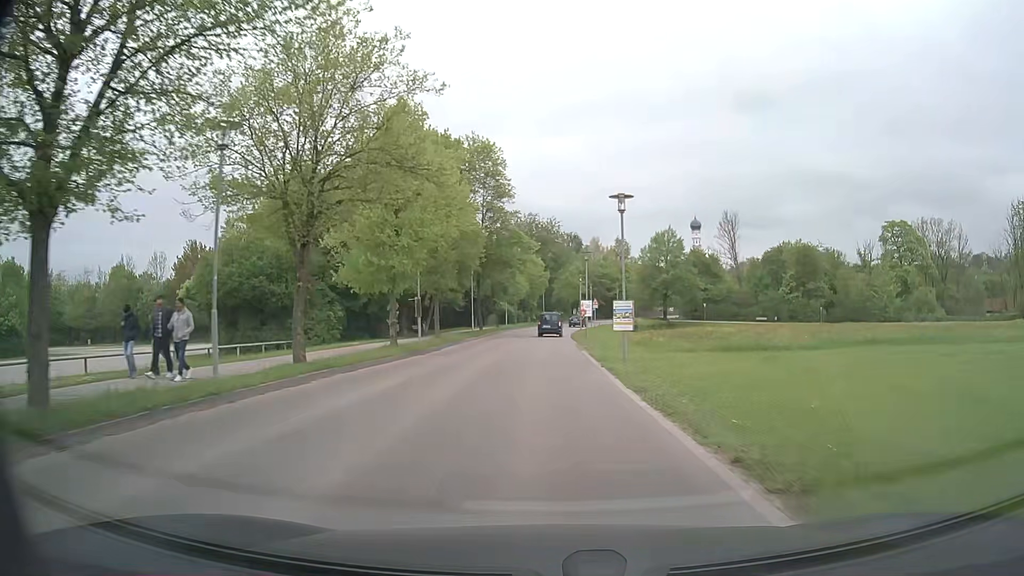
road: tertiary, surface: asphalt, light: Day
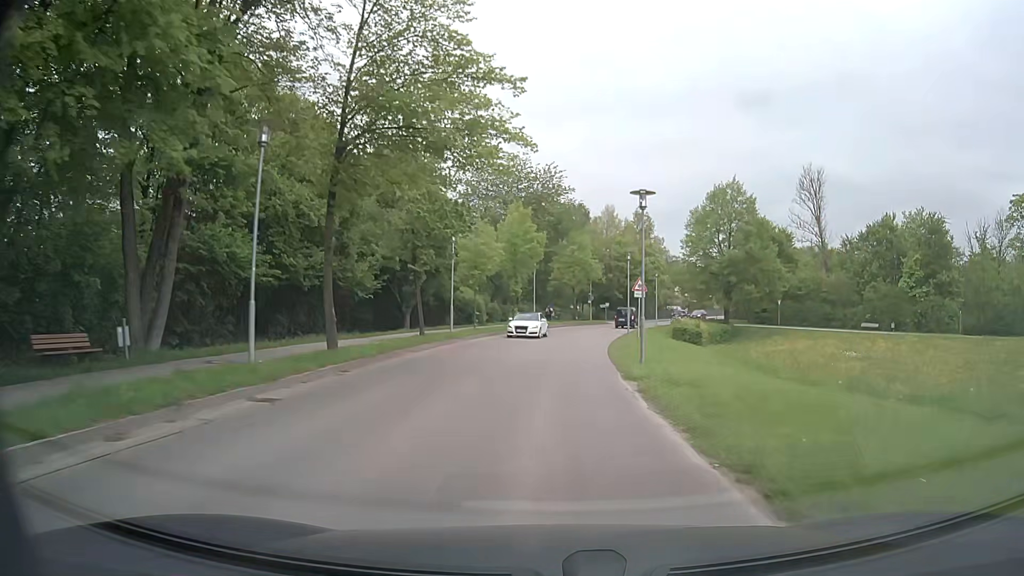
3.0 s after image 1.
(-0.2, +38.6) m; 0°
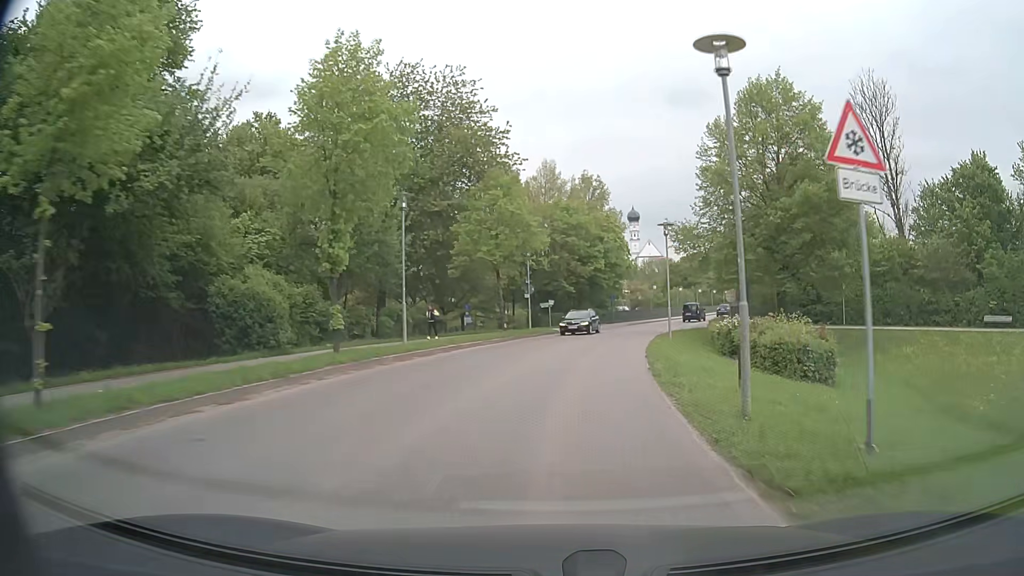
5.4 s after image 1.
(+1.3, +30.9) m; +6°
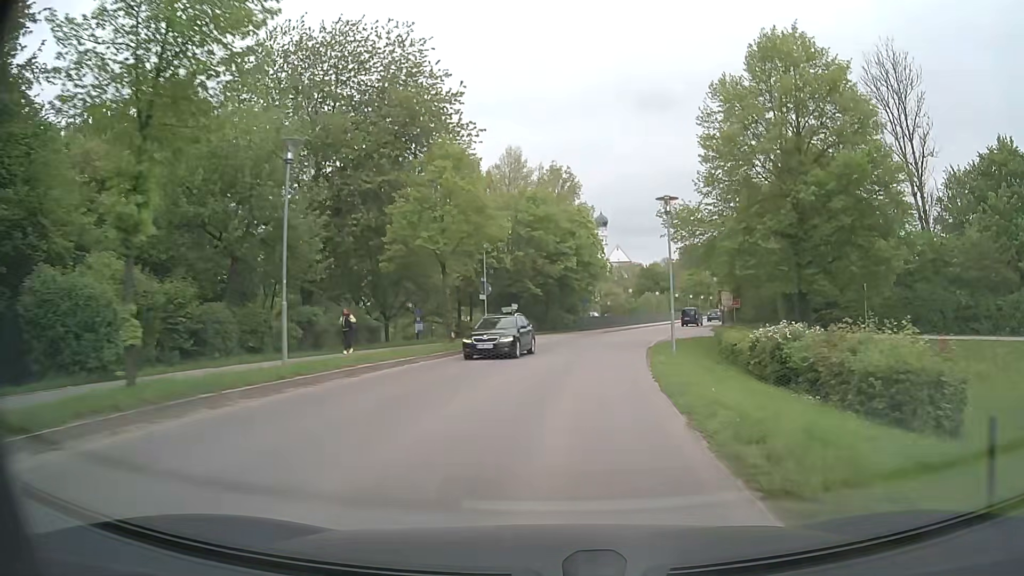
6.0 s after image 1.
(+0.2, +7.9) m; +3°
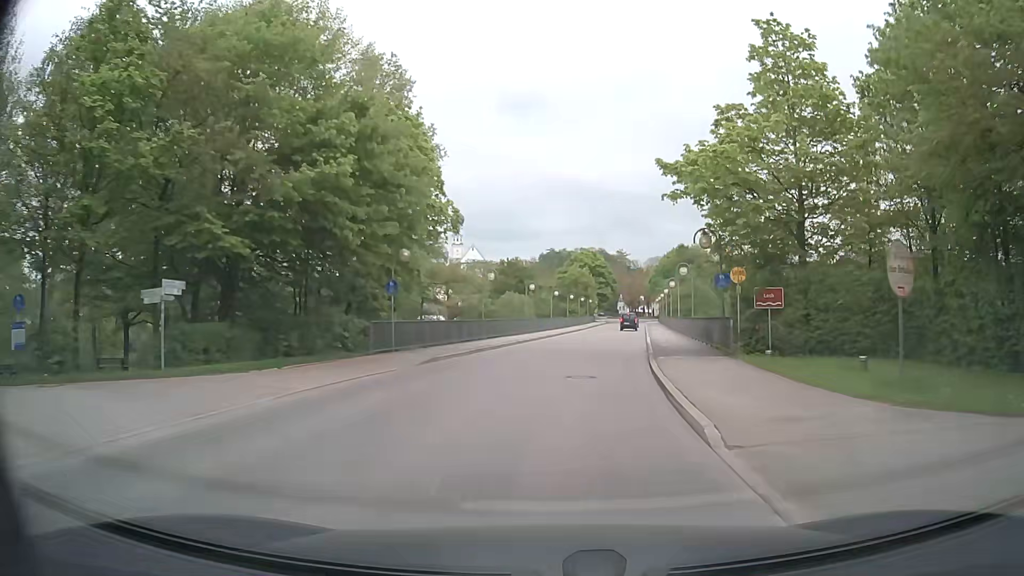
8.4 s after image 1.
(+3.2, +32.9) m; +12°
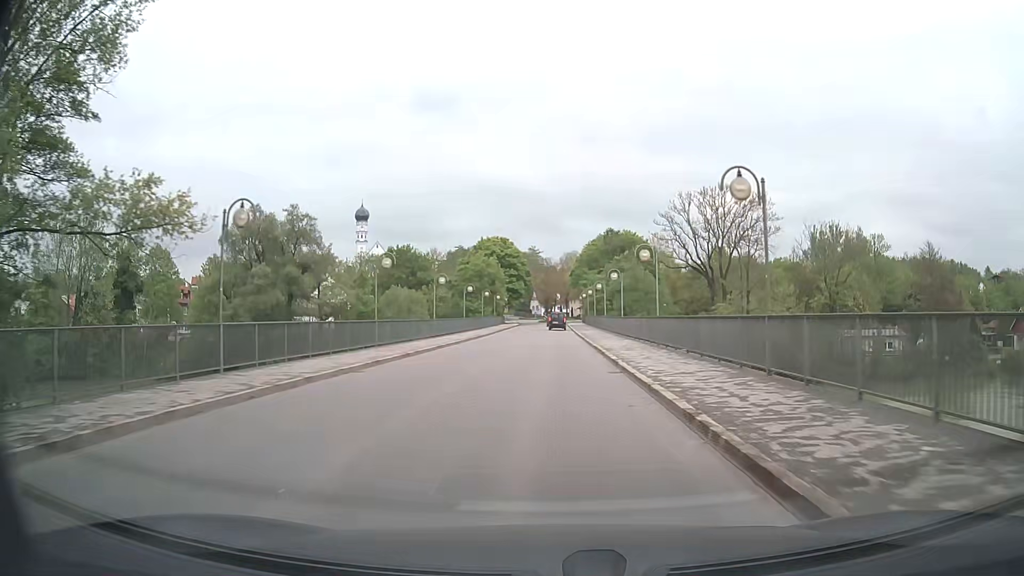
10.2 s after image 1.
(+2.0, +24.9) m; +8°
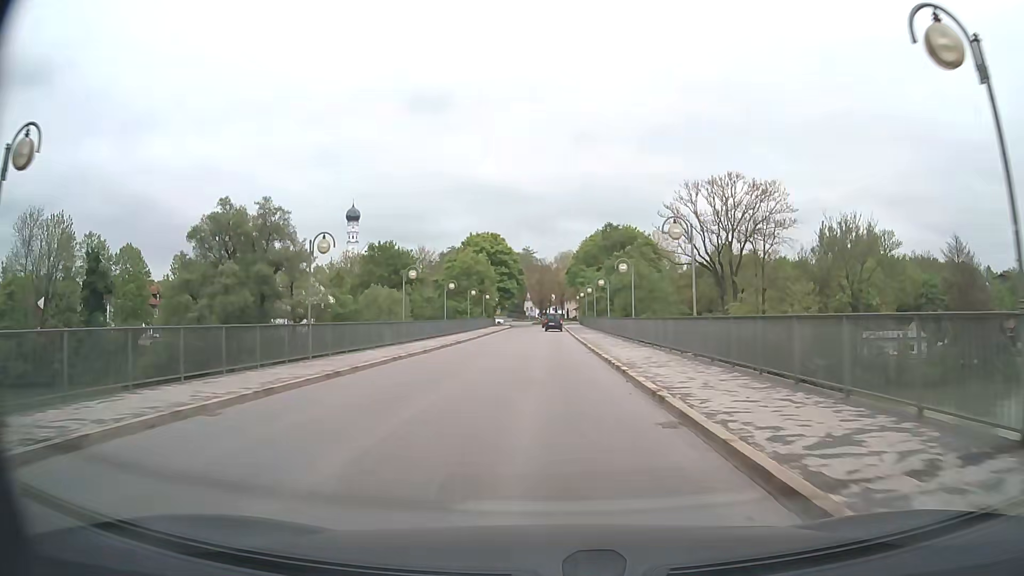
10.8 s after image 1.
(+0.1, +8.2) m; 0°
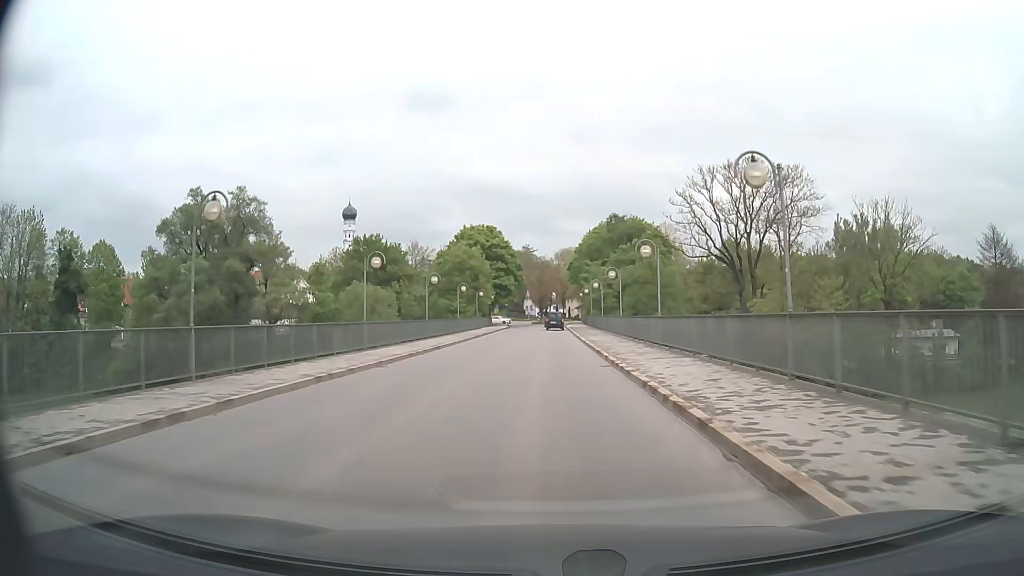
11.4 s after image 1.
(0.0, +8.1) m; 0°
(0, +10) (0, +20) (0, +30) (0, +40) (0, +50) (0, +60) (0, +70) (0, +80) (+1, +90) (+1, +100) m
